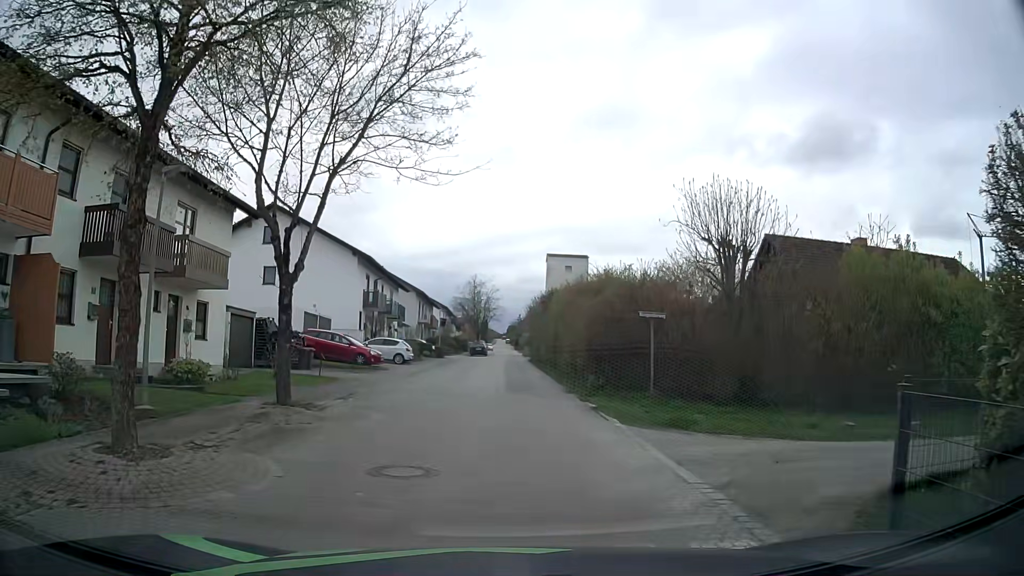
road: residential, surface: asphalt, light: Day
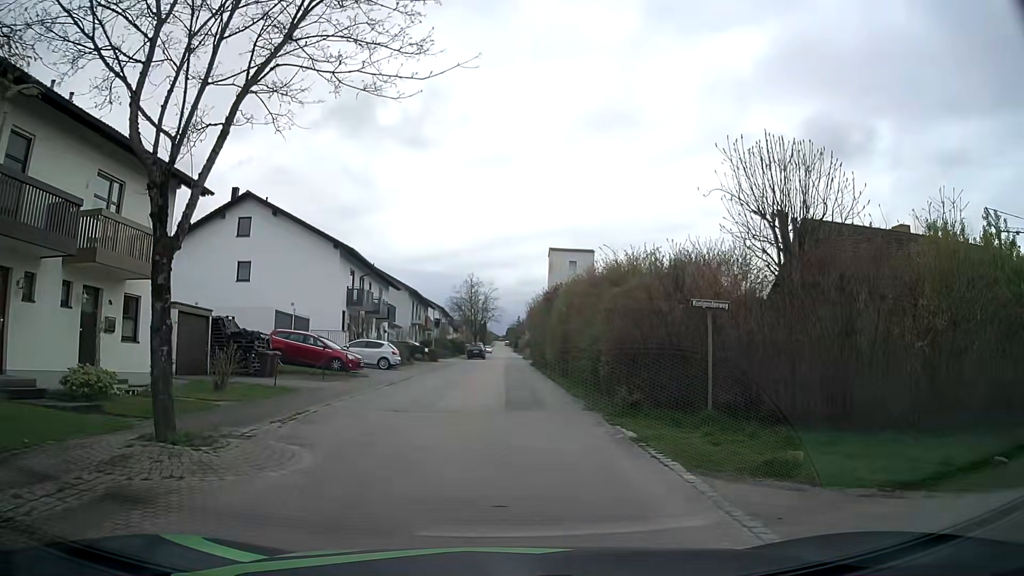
(-0.1, +4.6) m; -2°
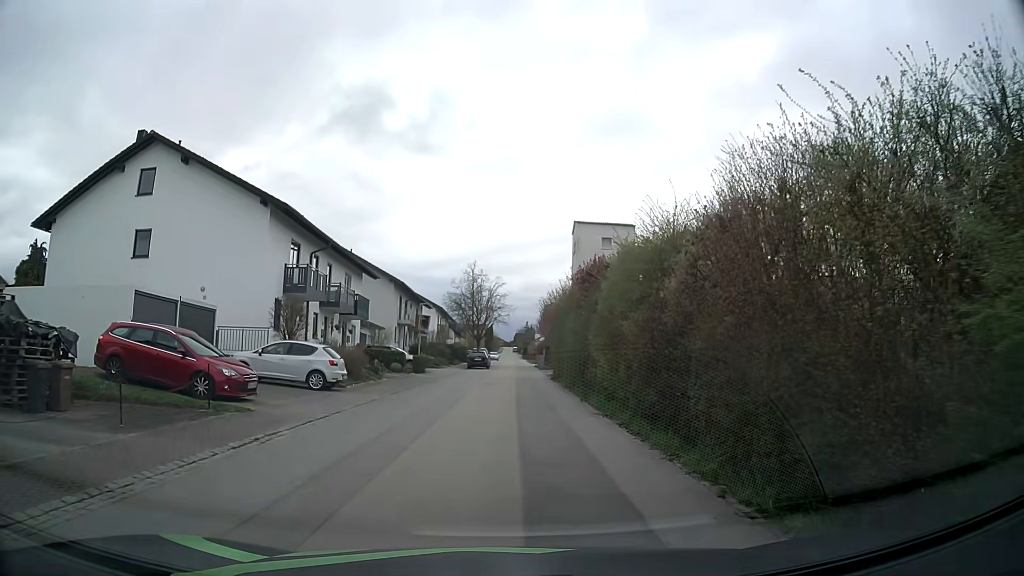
(+0.3, +13.8) m; +1°
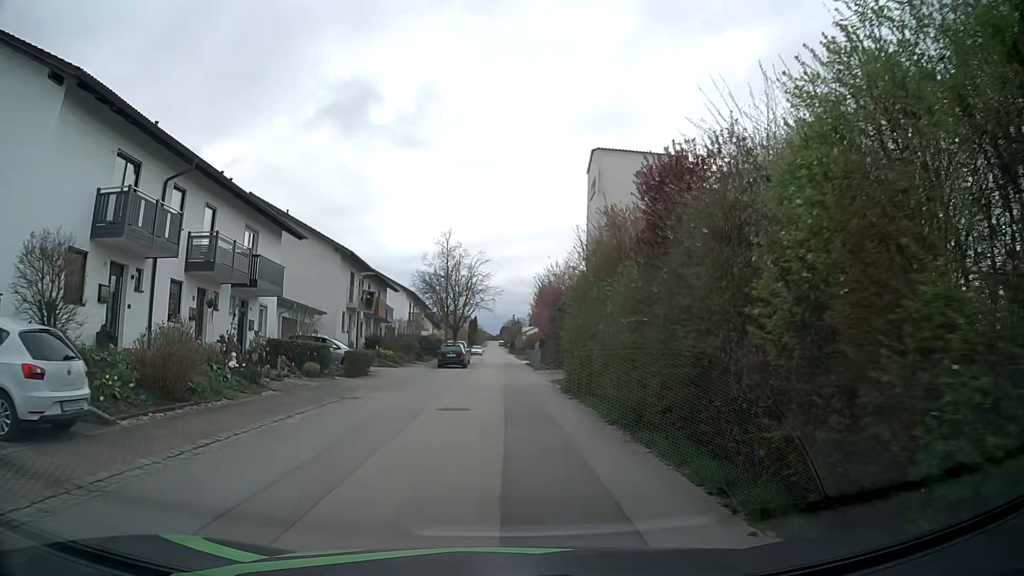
(+0.1, +13.9) m; +1°
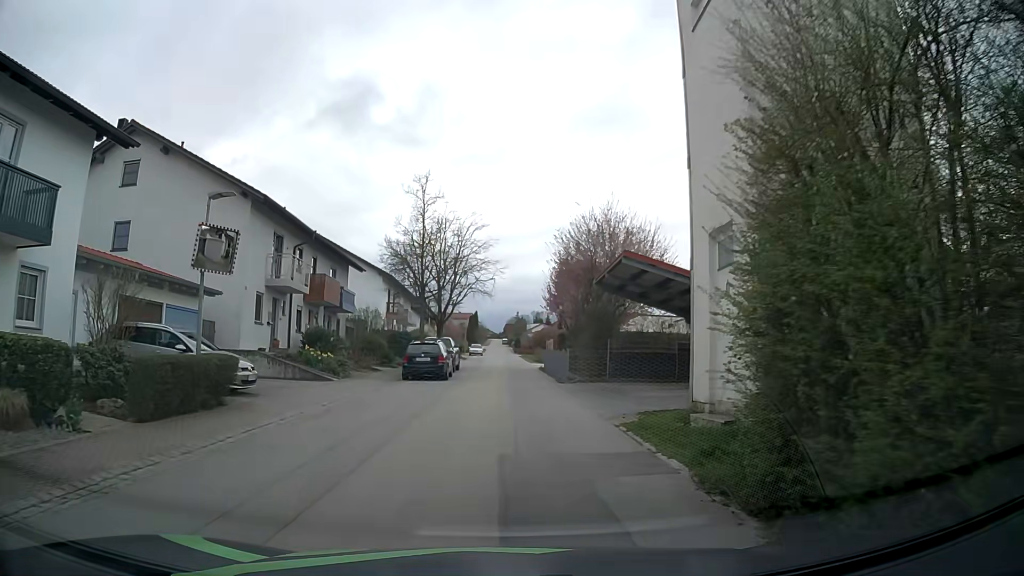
(-0.1, +15.5) m; -1°
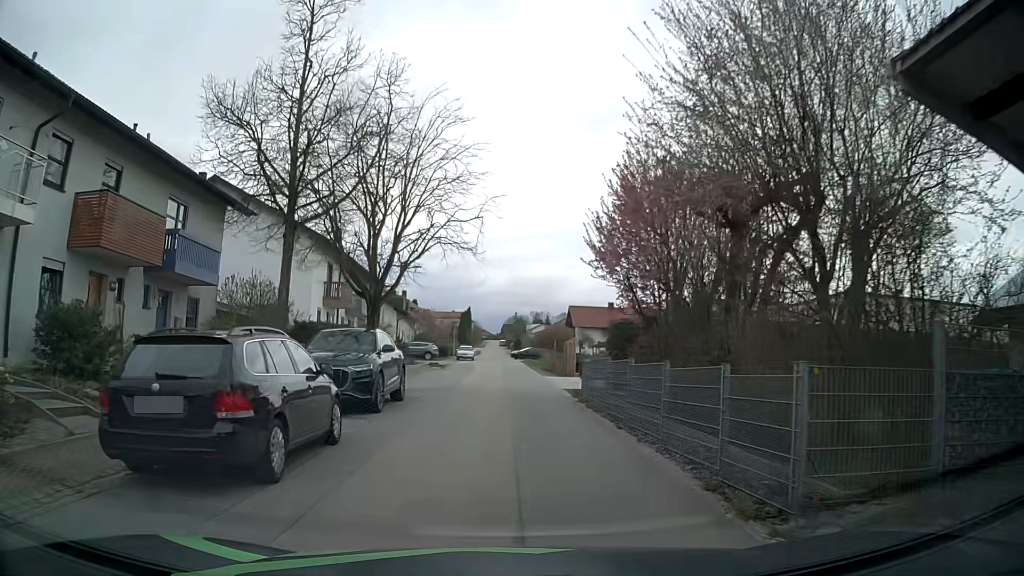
(+0.1, +19.3) m; -1°
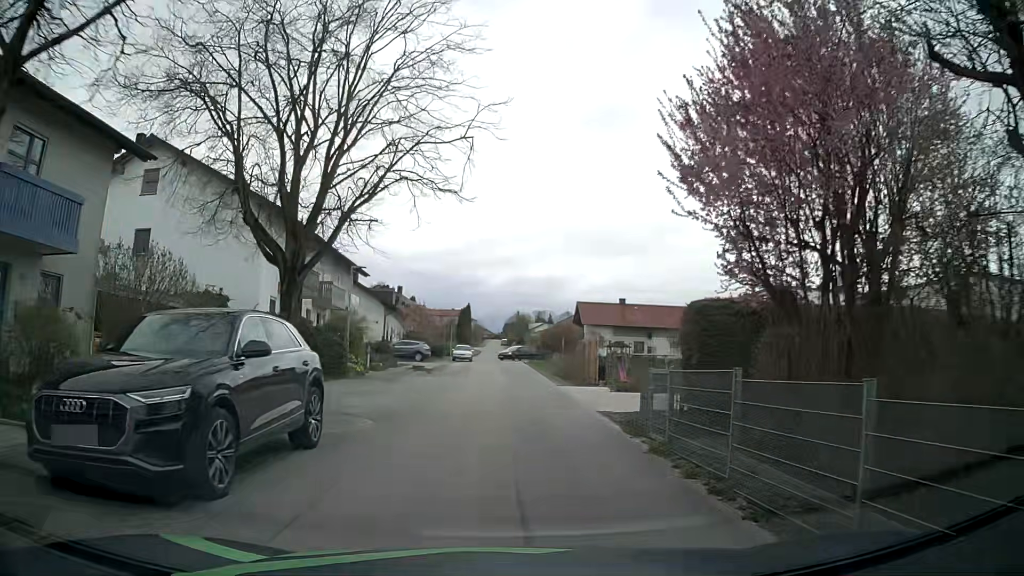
(+0.2, +7.9) m; +1°
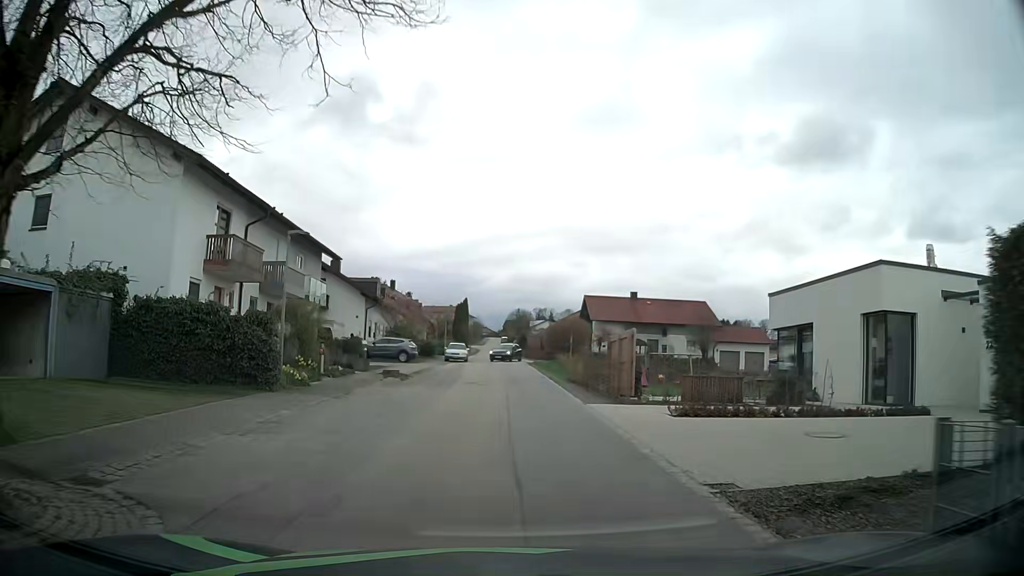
(0.0, +7.8) m; -1°
(0, +10) (0, +20) (0, +30) (+1, +40) (+1, +50) (0, +60) (0, +70) (0, +80) (0, +90) (0, +100) m
